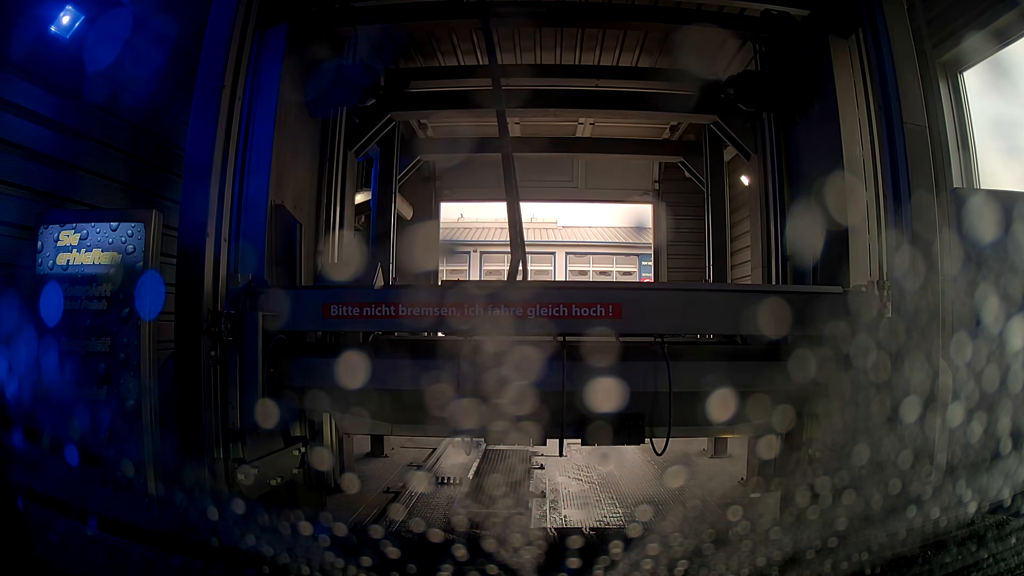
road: service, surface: asphalt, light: Day
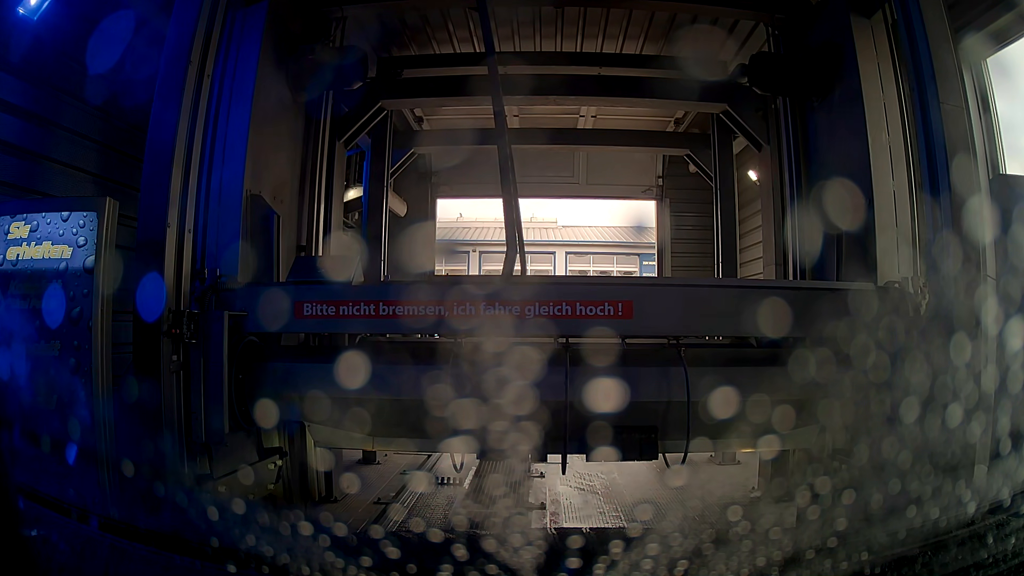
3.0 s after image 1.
(0.0, +0.2) m; 0°
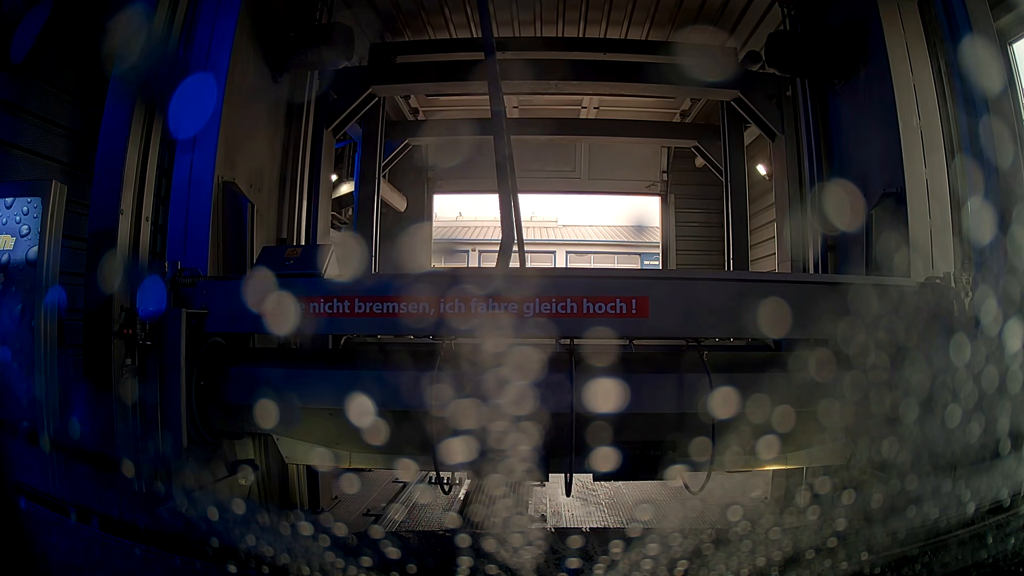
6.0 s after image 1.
(0.0, +0.2) m; 0°
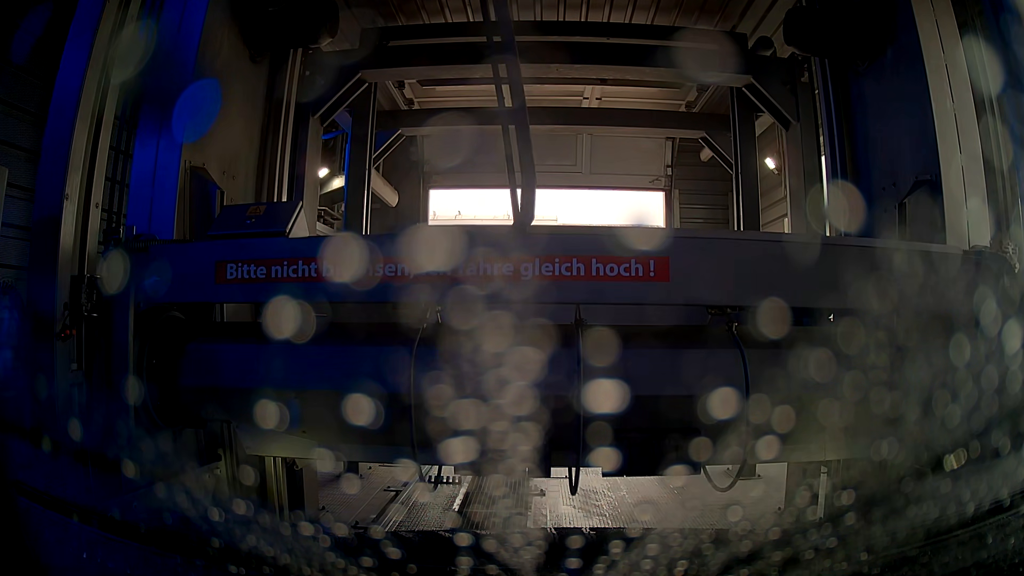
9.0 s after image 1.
(0.0, +0.2) m; 0°
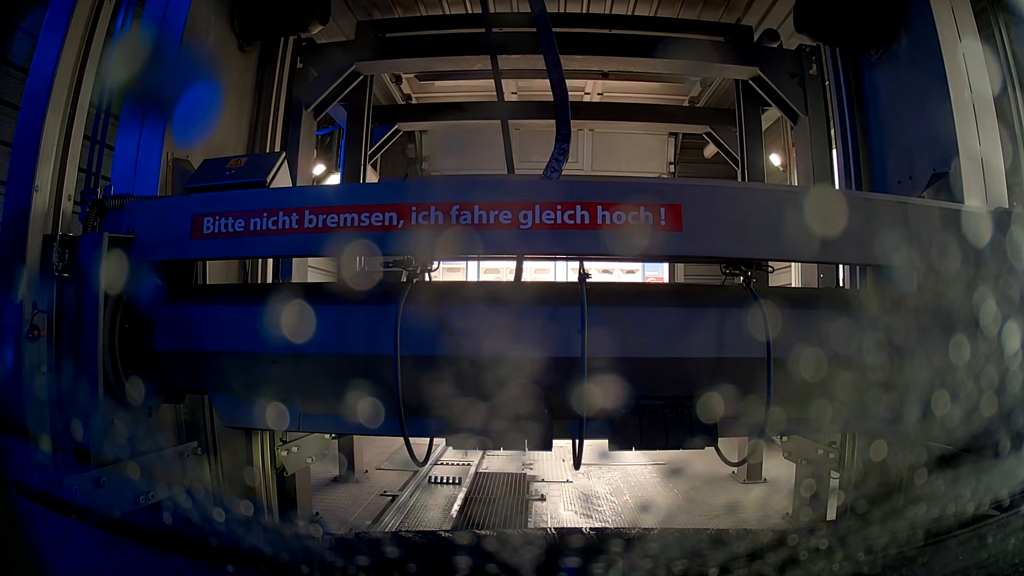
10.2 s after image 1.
(0.0, +0.1) m; 0°
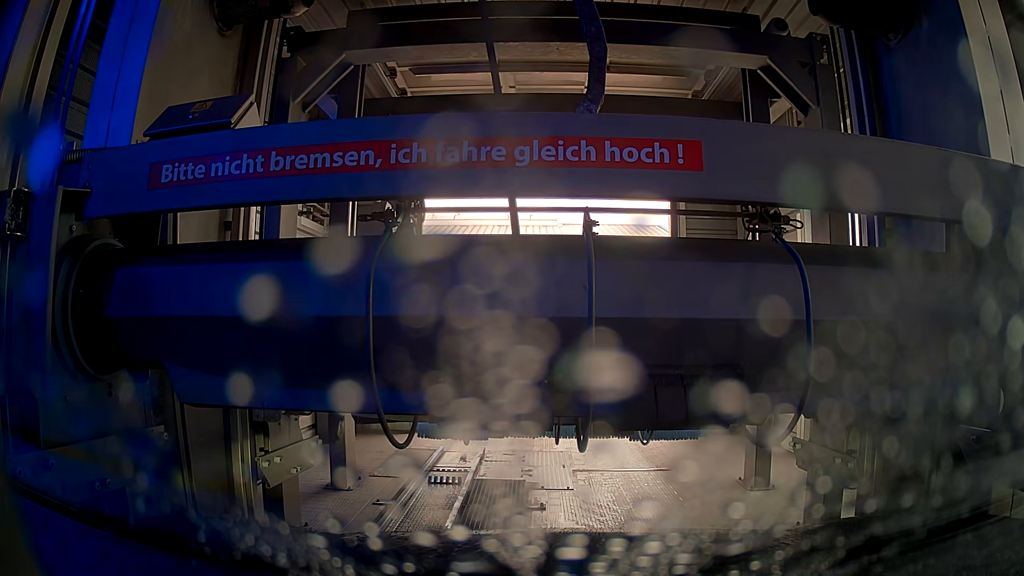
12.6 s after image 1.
(0.0, +0.2) m; 0°
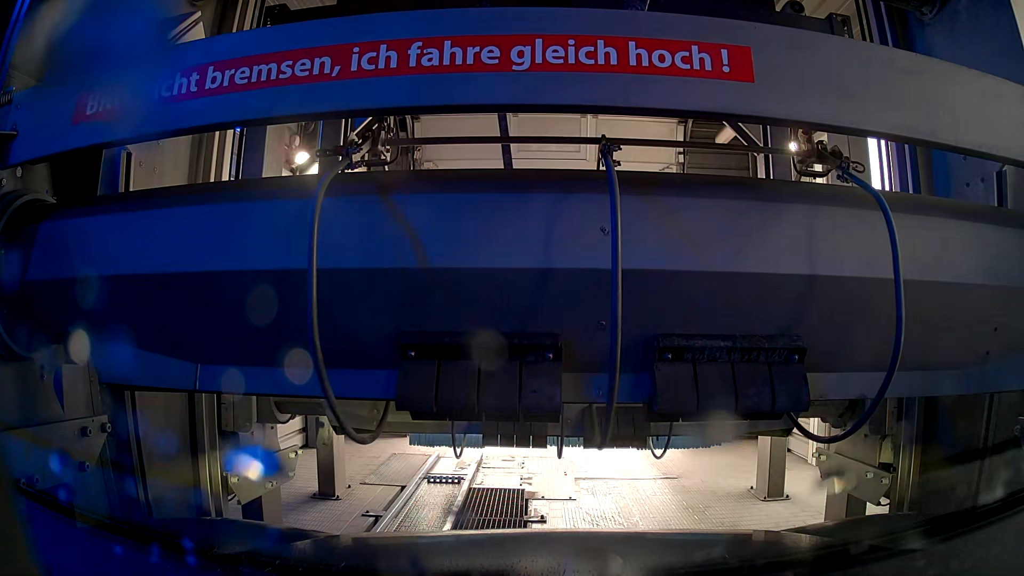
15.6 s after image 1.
(0.0, +0.2) m; 0°
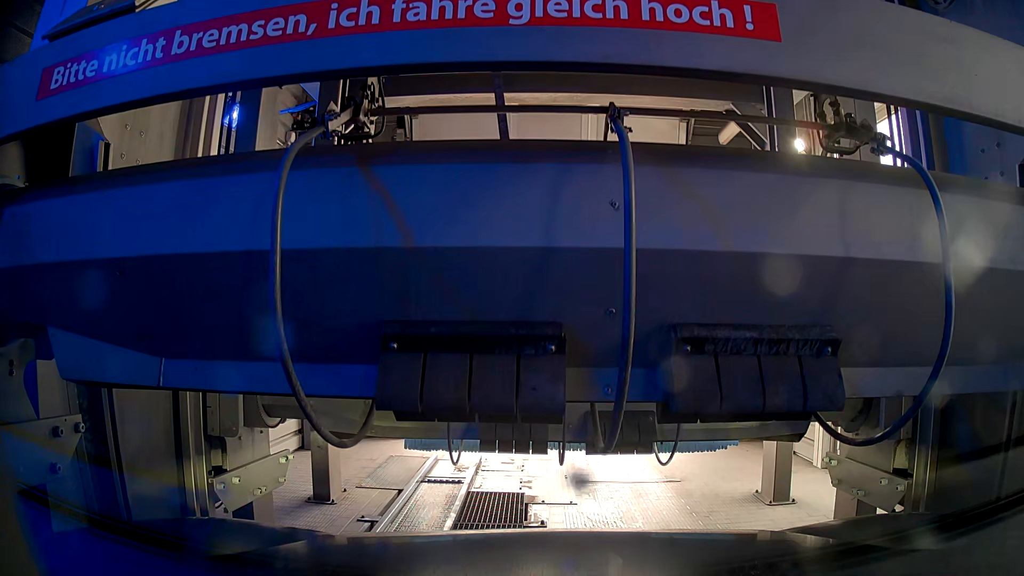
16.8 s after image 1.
(0.0, +0.1) m; 0°
